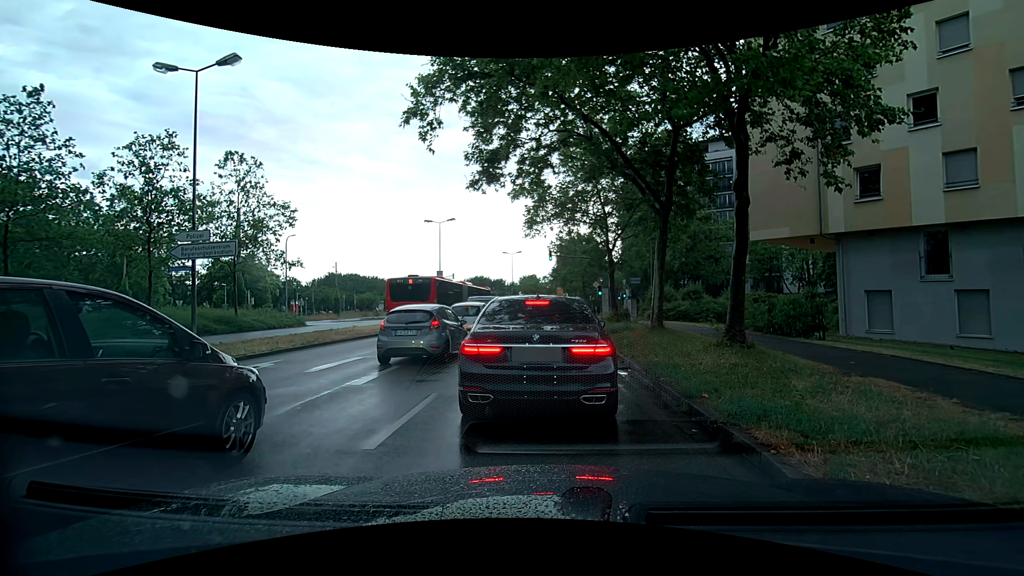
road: secondary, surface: asphalt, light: Day
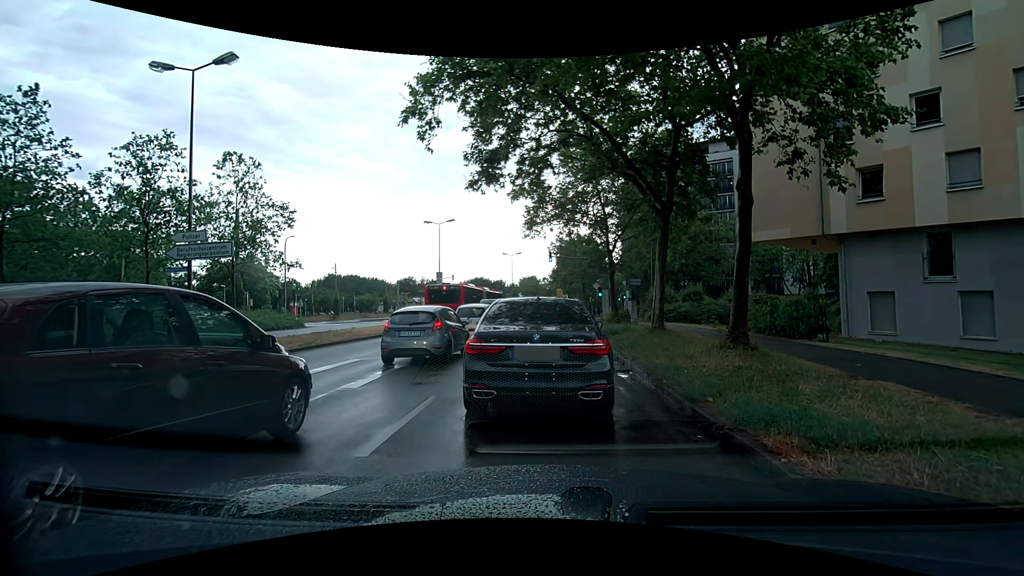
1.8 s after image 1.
(0.0, +0.2) m; 0°
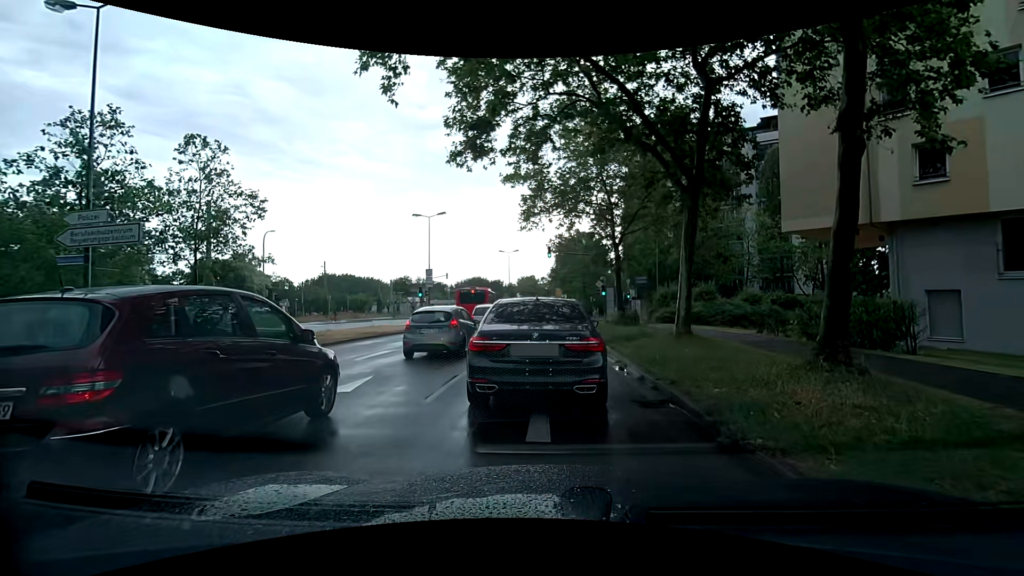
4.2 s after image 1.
(0.0, +3.7) m; -1°
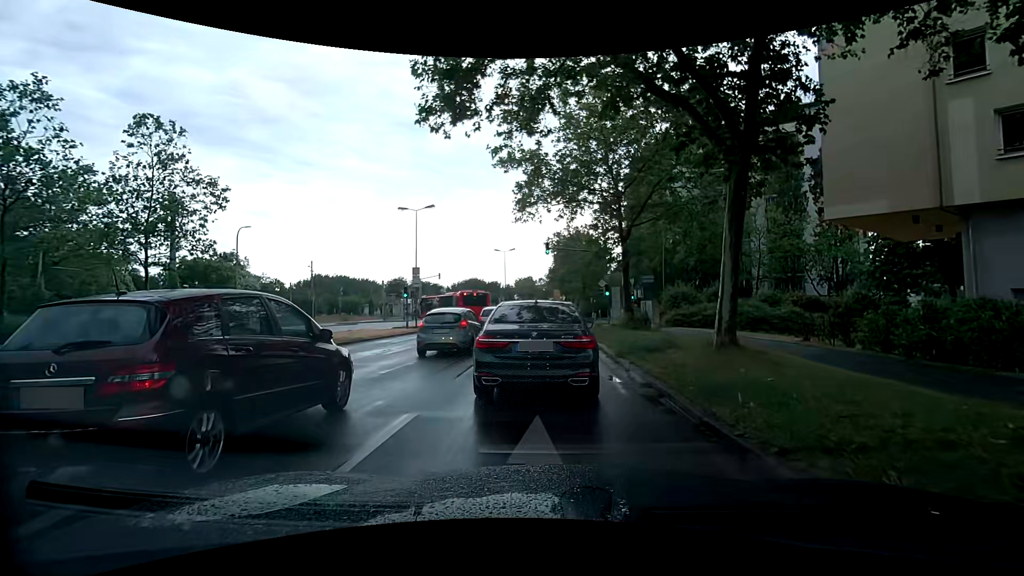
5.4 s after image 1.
(-0.1, +3.8) m; -1°
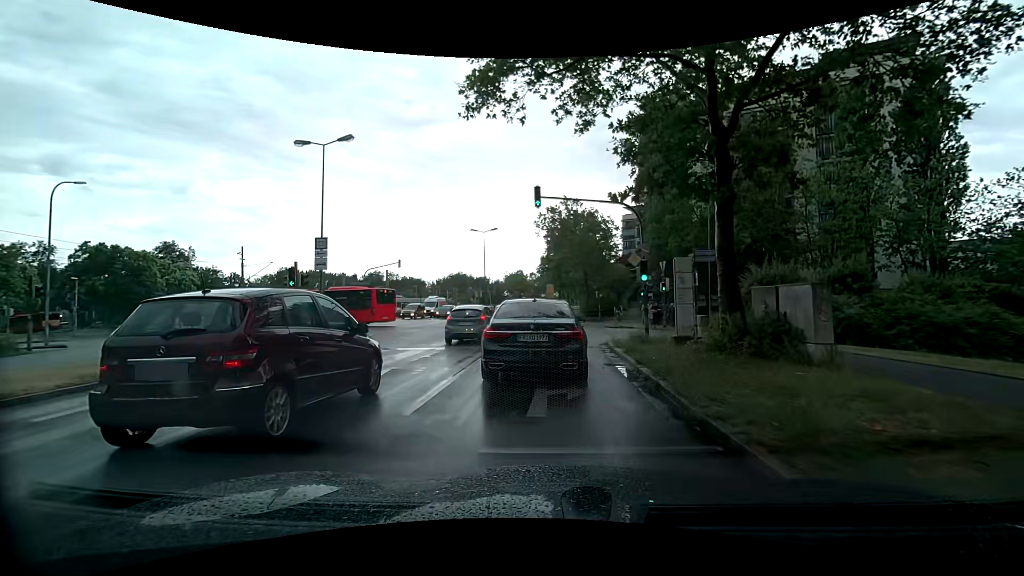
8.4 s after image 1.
(+0.4, +15.6) m; +2°
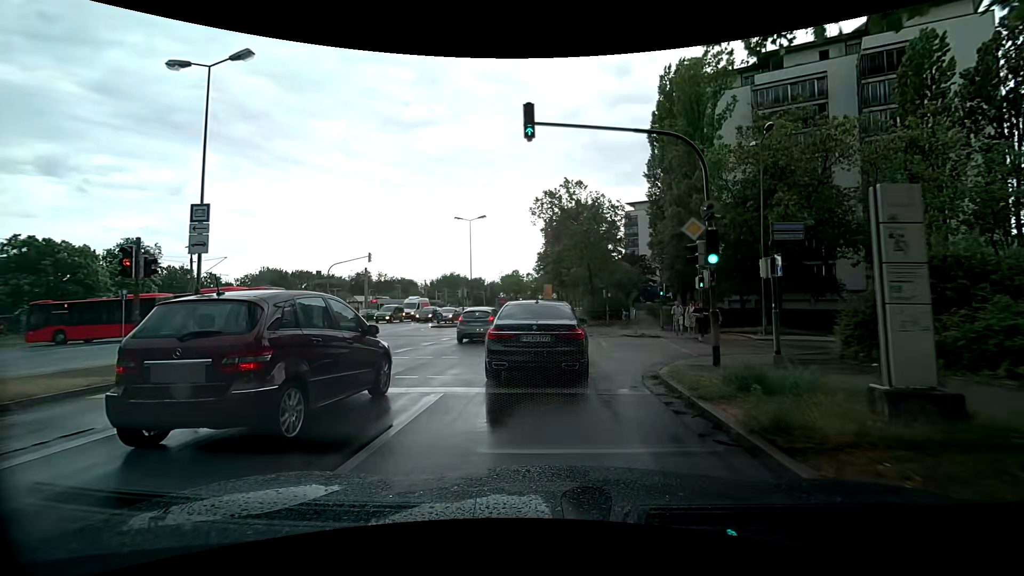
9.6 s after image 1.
(+0.1, +8.3) m; +1°
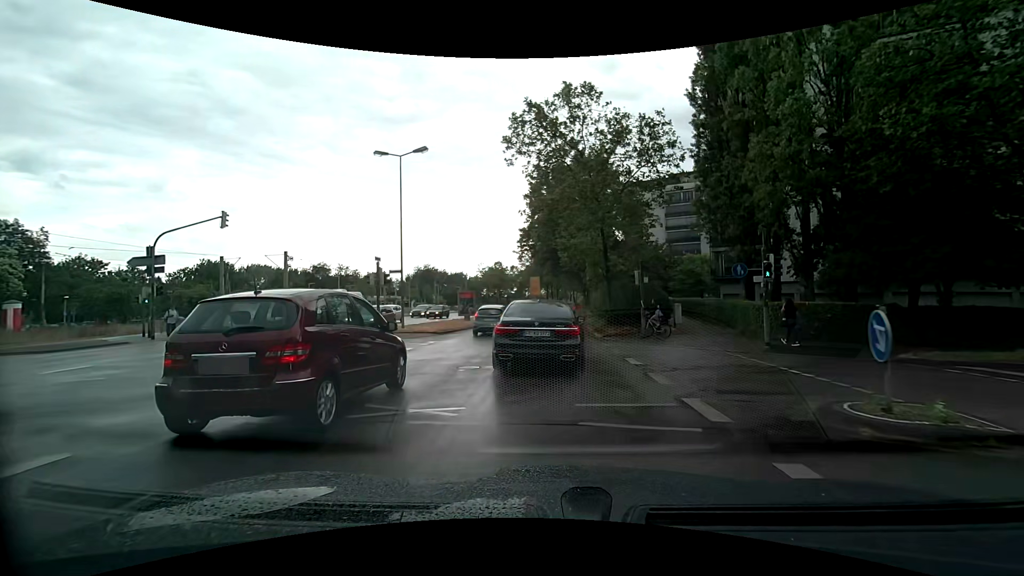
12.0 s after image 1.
(+0.4, +18.8) m; +2°
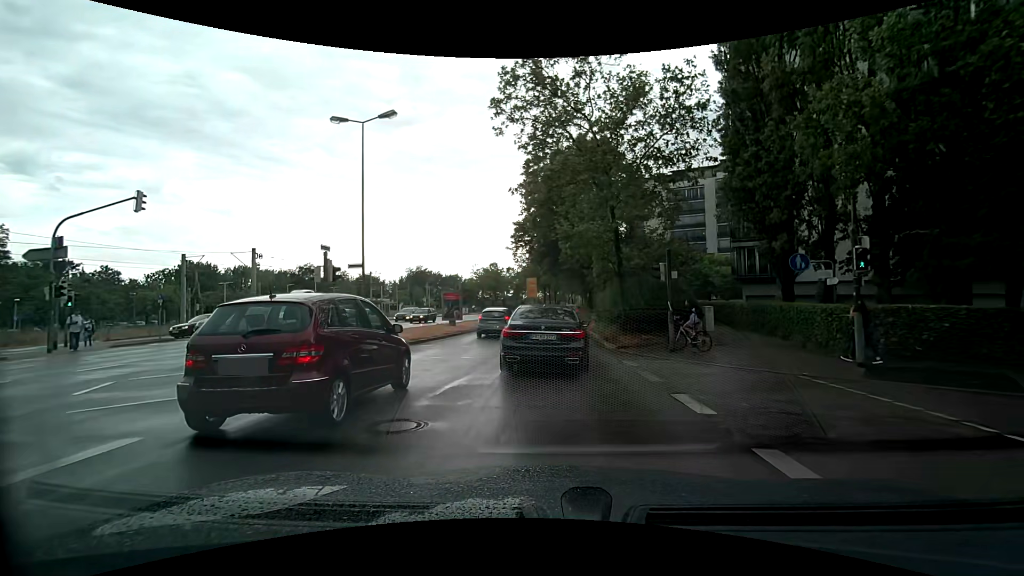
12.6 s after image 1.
(0.0, +5.3) m; 0°
(0, +10) (0, +20) (0, +30) (+1, +40) (+1, +50) (+2, +60) (+3, +70) (+4, +80) (+5, +90) (+6, +100) m
